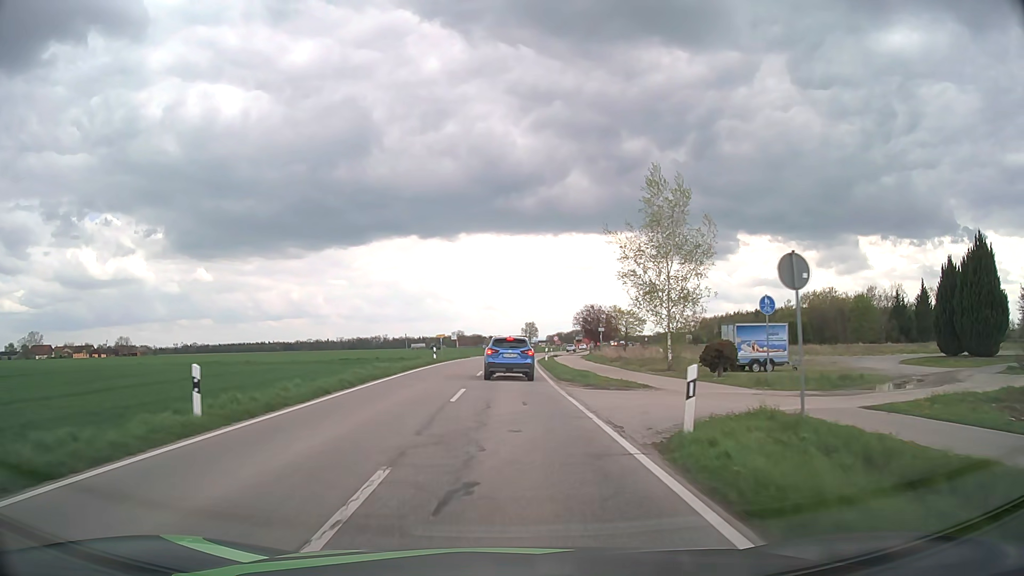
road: tertiary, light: Day
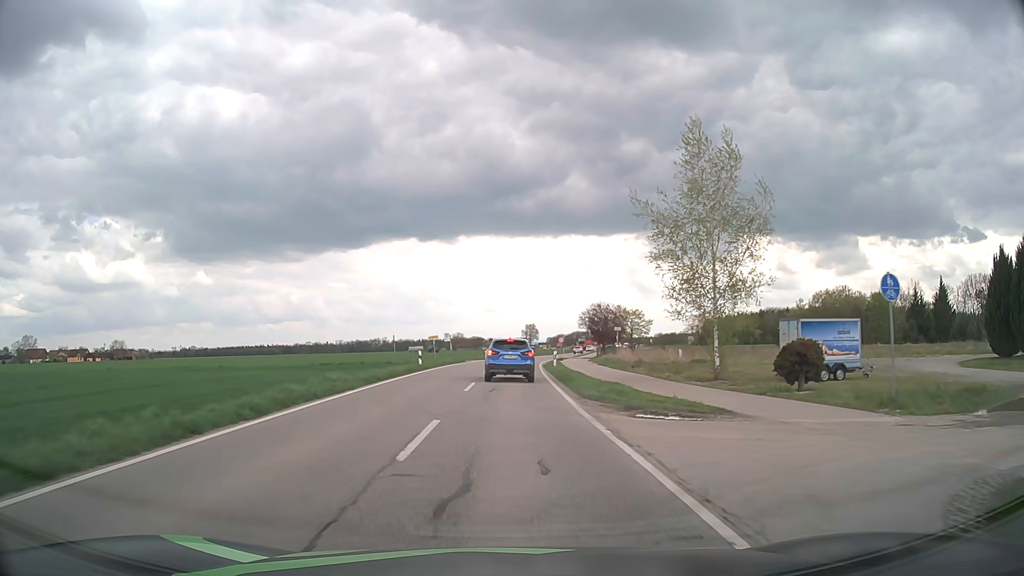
(0.0, +7.6) m; 0°
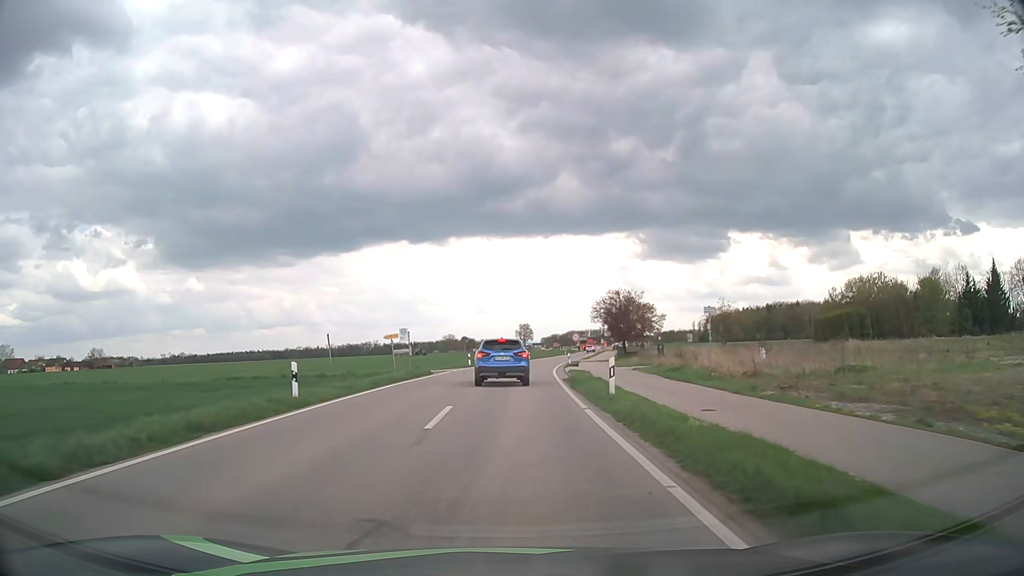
(+0.1, +21.3) m; 0°
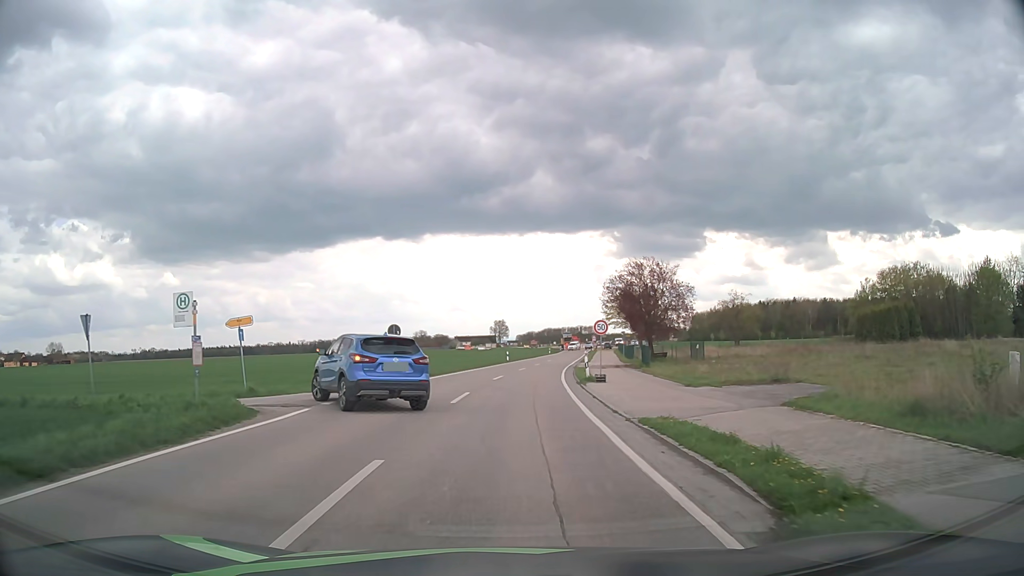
(+0.4, +23.7) m; +2°
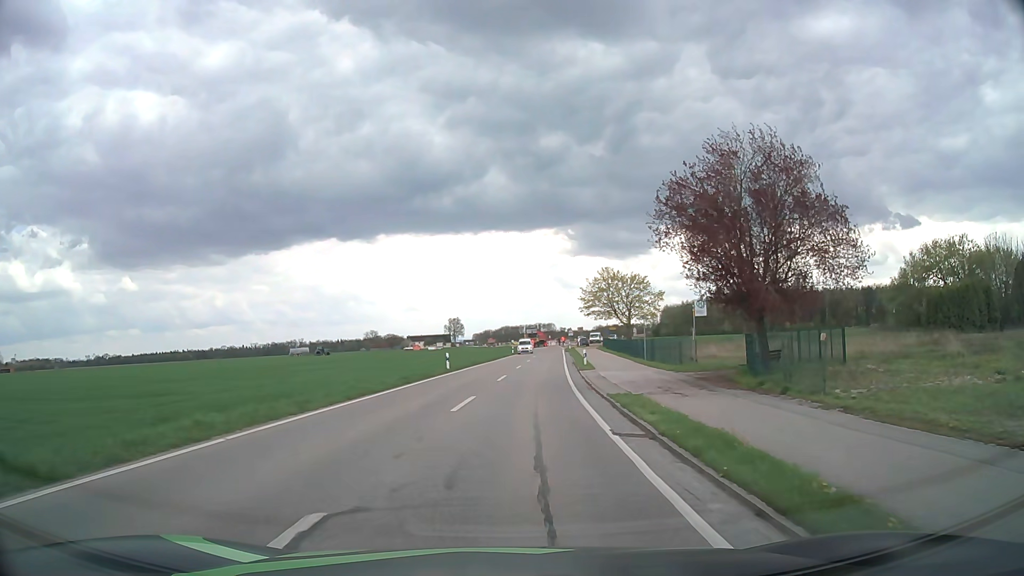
(+0.9, +28.5) m; +4°
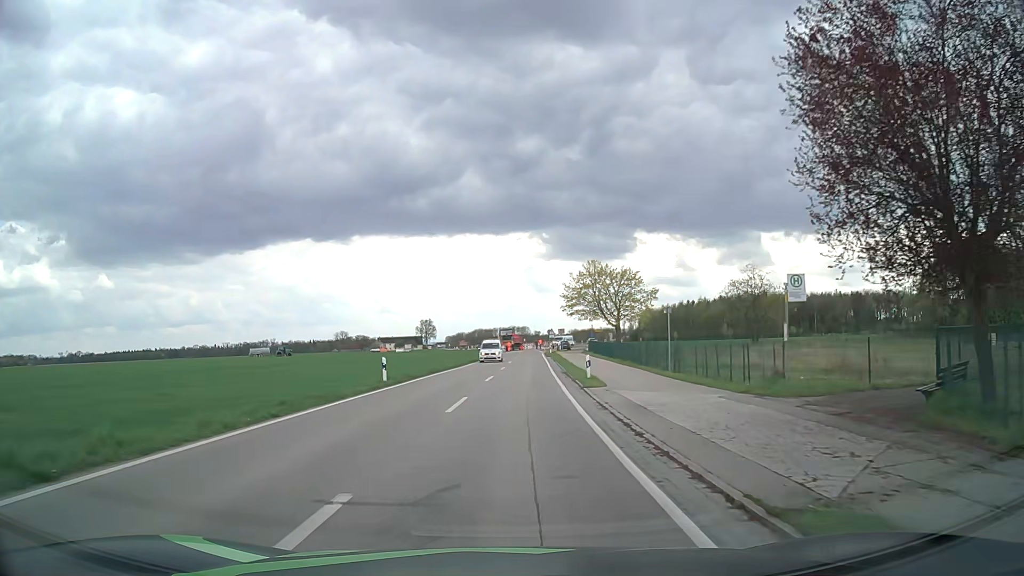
(+0.3, +12.4) m; +2°
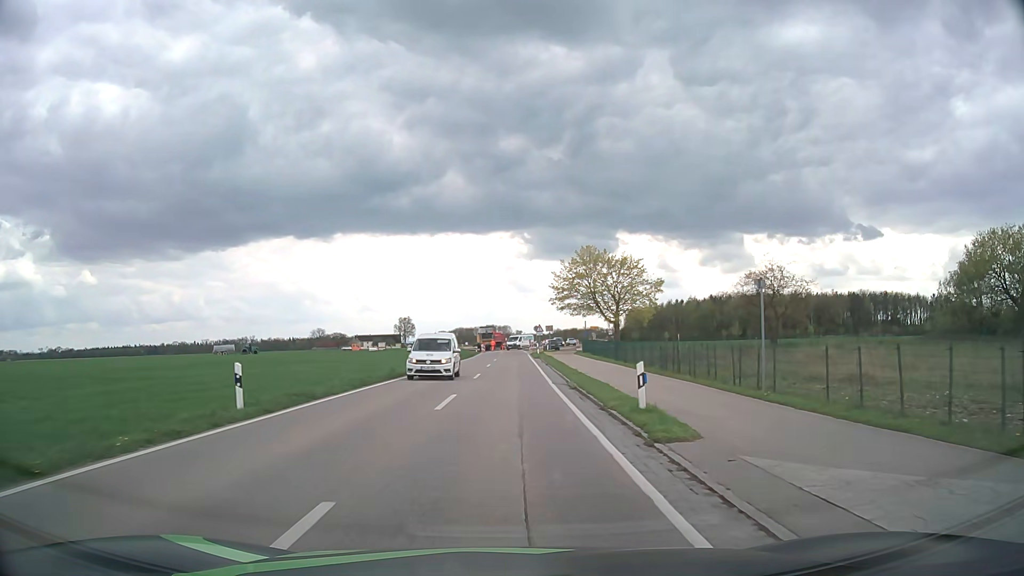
(+0.2, +12.8) m; +2°
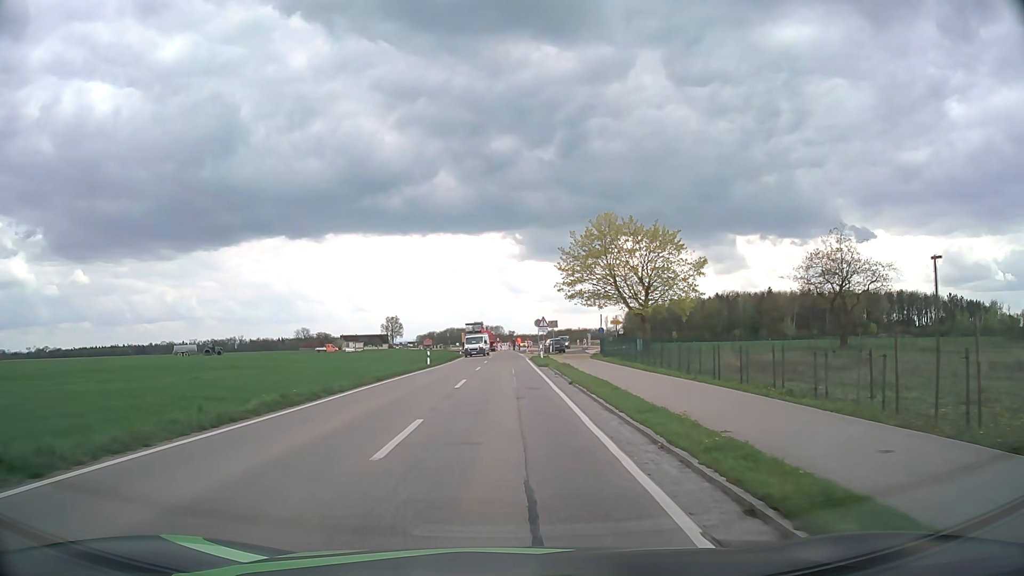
(+0.2, +19.1) m; +1°
(0, +10) (0, +20) (0, +30) (0, +40) (0, +50) (0, +60) (0, +70) (+3, +79) (+8, +88) (+12, +98) m
